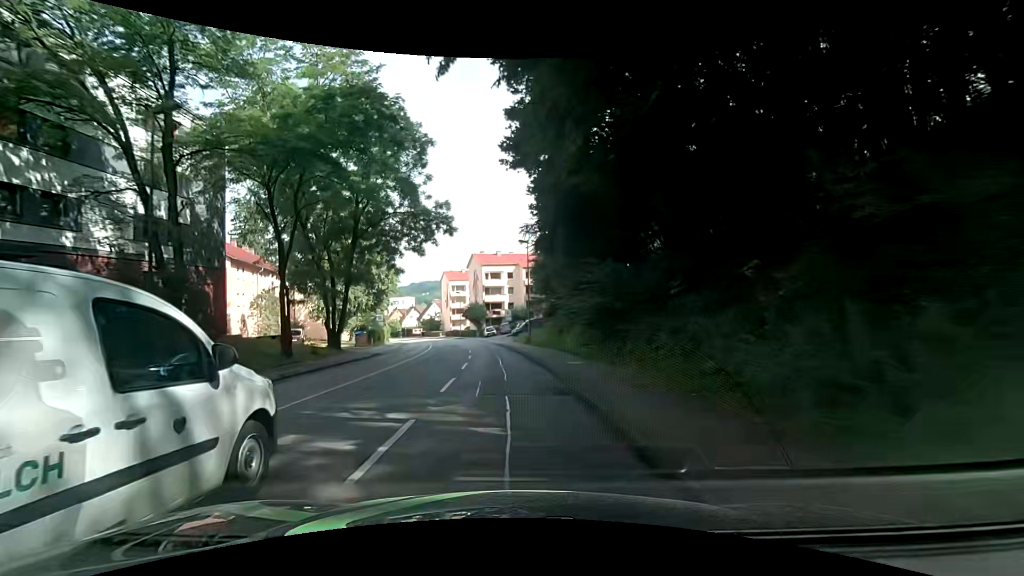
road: tertiary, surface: asphalt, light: Day
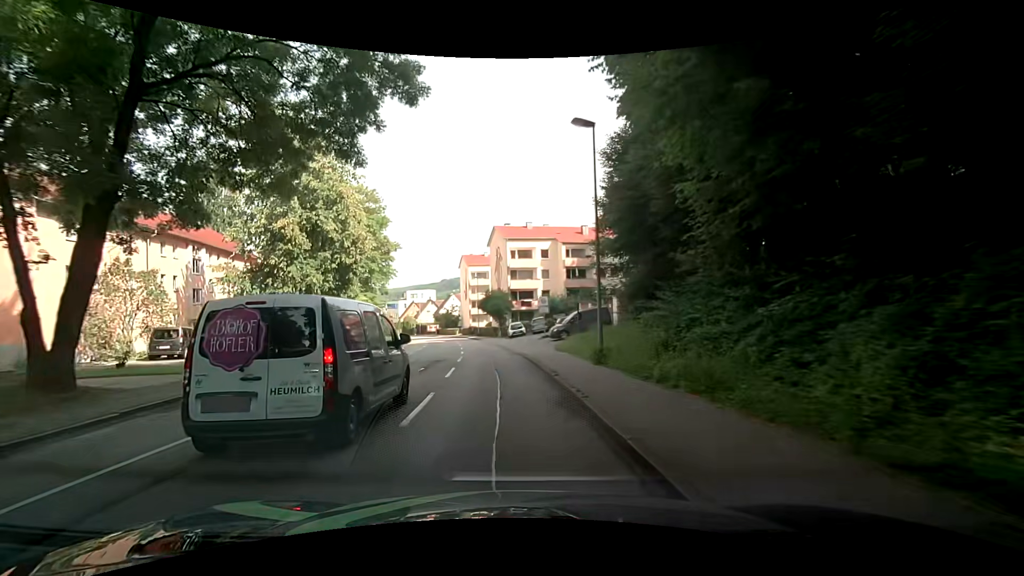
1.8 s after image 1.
(-0.7, +22.5) m; -3°
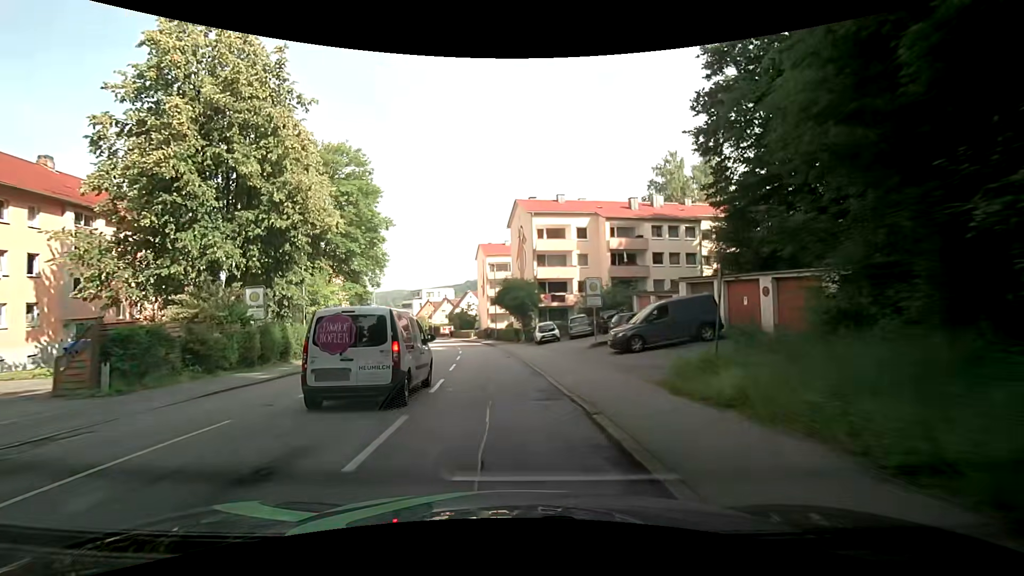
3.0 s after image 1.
(-0.3, +15.0) m; -3°
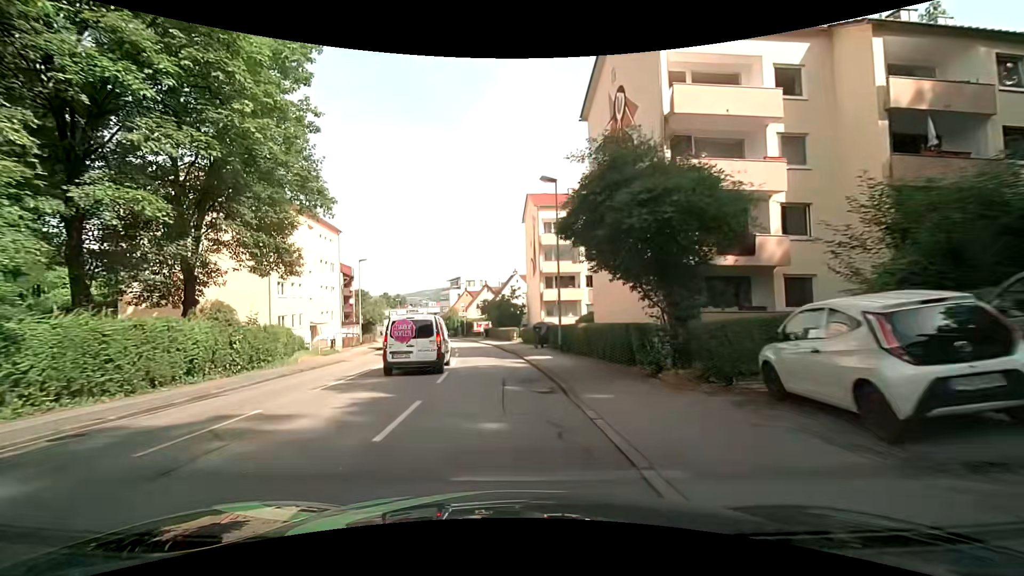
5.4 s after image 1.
(-1.6, +29.5) m; -7°
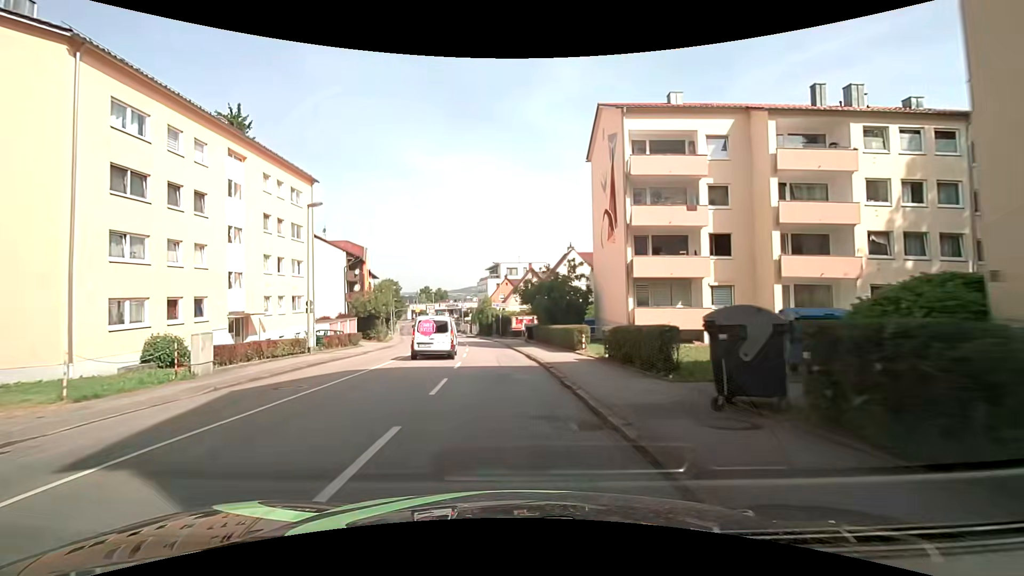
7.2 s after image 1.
(-0.7, +20.8) m; -4°
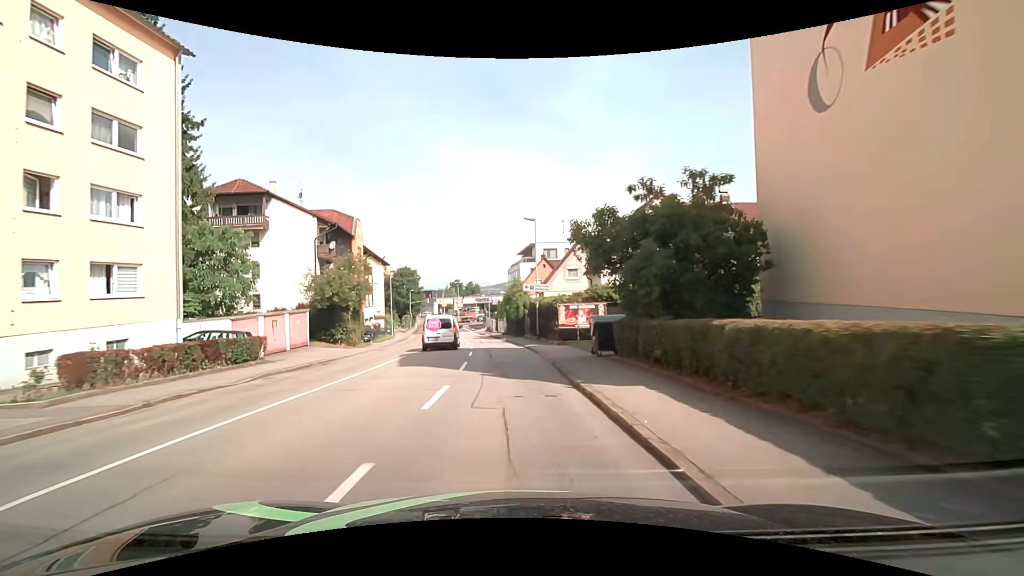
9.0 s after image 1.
(-0.7, +20.3) m; -4°
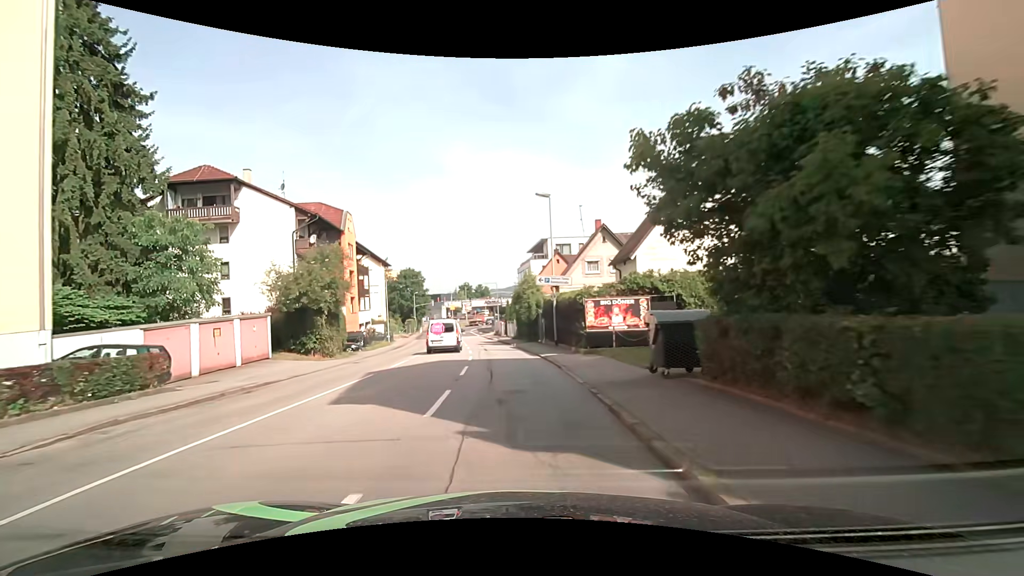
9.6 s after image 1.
(-0.1, +6.7) m; -1°
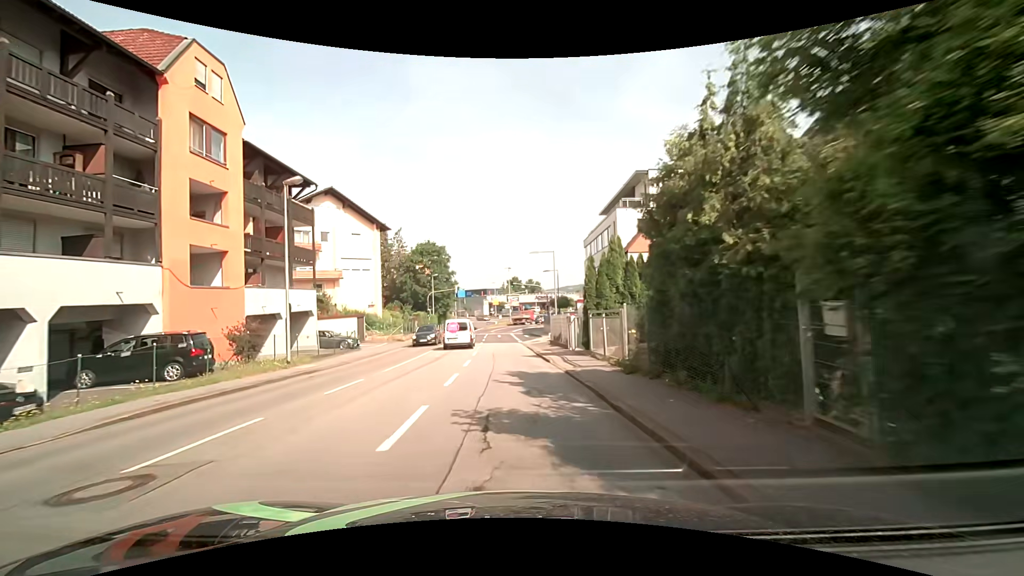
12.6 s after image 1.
(-2.1, +32.3) m; -7°
(0, +10) (-1, +20) (-1, +30) (-1, +40) (0, +50) (0, +60) (+2, +70) (+9, +76) (+19, +74) (+26, +68) m
